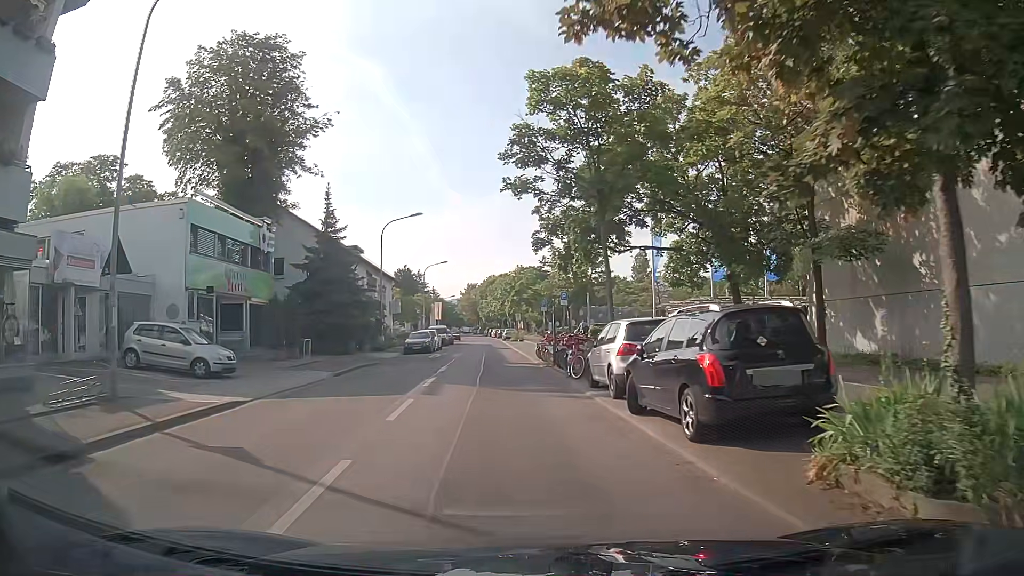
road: residential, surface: asphalt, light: Day
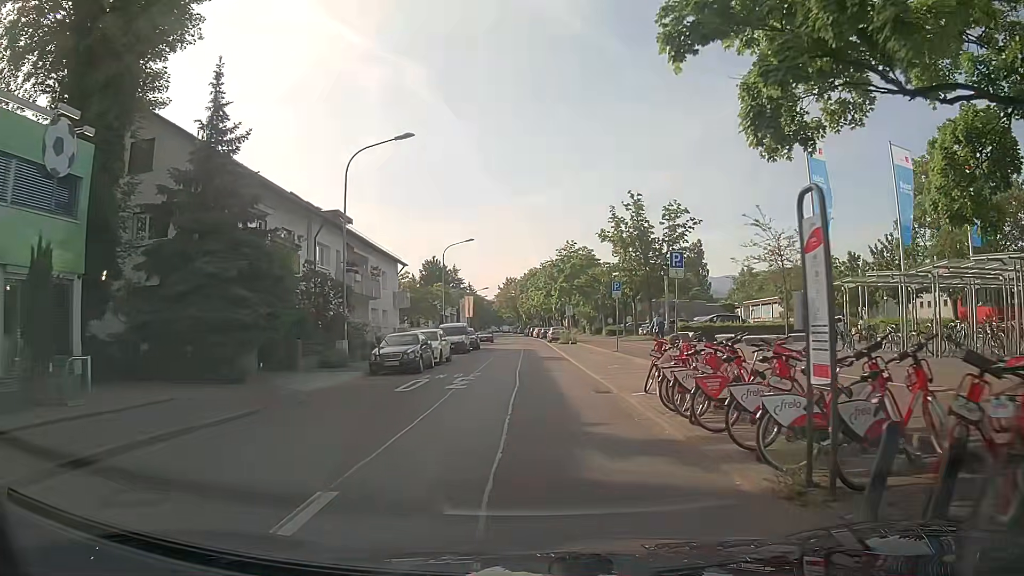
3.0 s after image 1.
(-1.1, +19.5) m; -4°
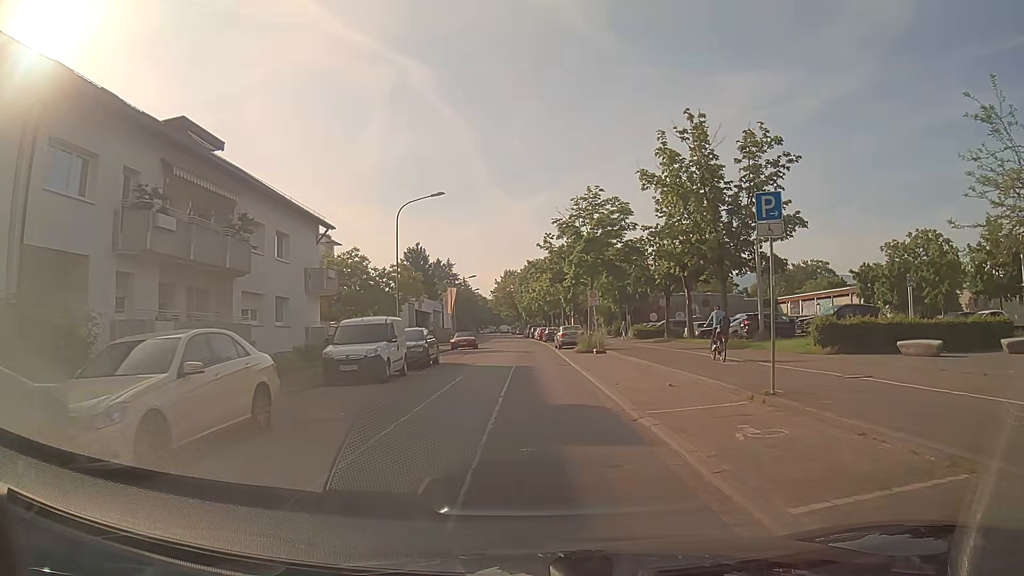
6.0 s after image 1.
(+0.3, +21.2) m; 0°
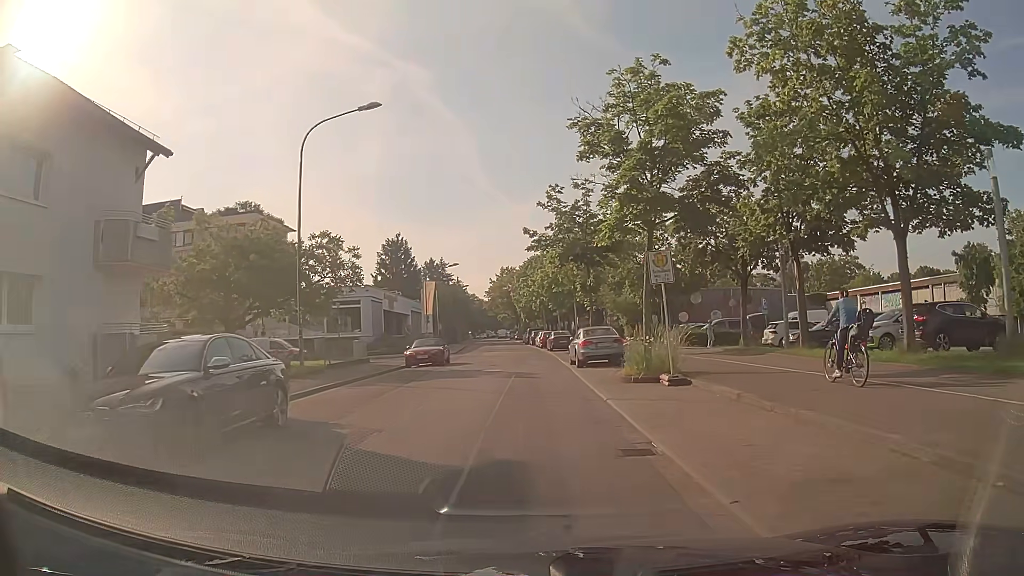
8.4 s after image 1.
(+0.1, +17.2) m; -1°
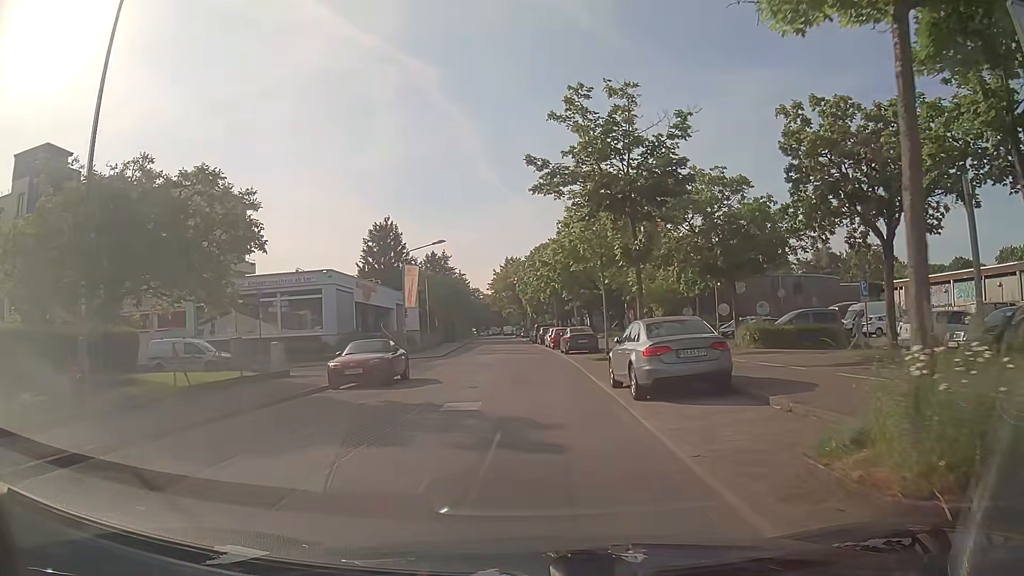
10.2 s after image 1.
(+0.1, +12.5) m; 0°
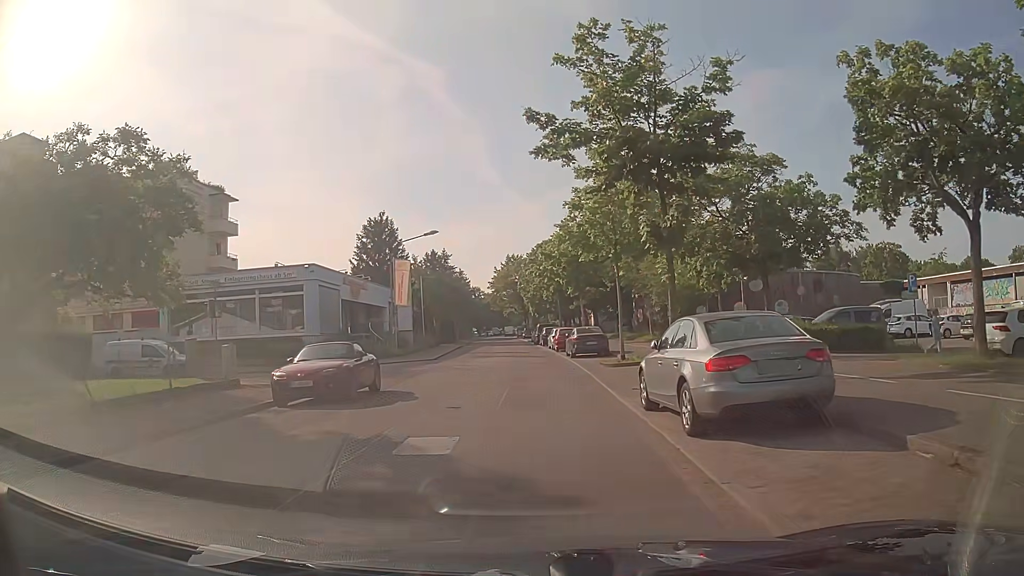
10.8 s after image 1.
(0.0, +4.1) m; +1°
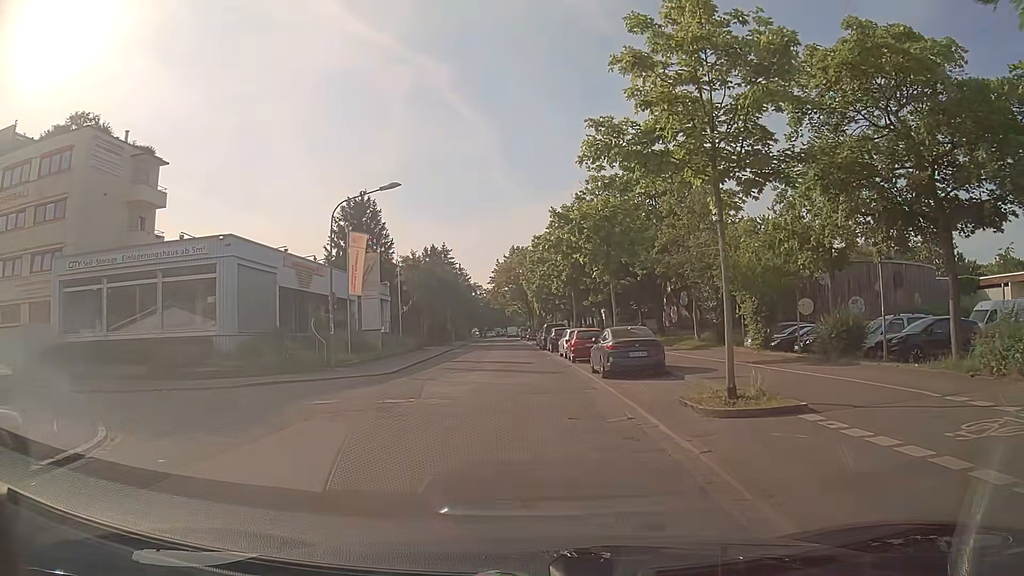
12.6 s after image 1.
(-0.3, +12.6) m; -1°
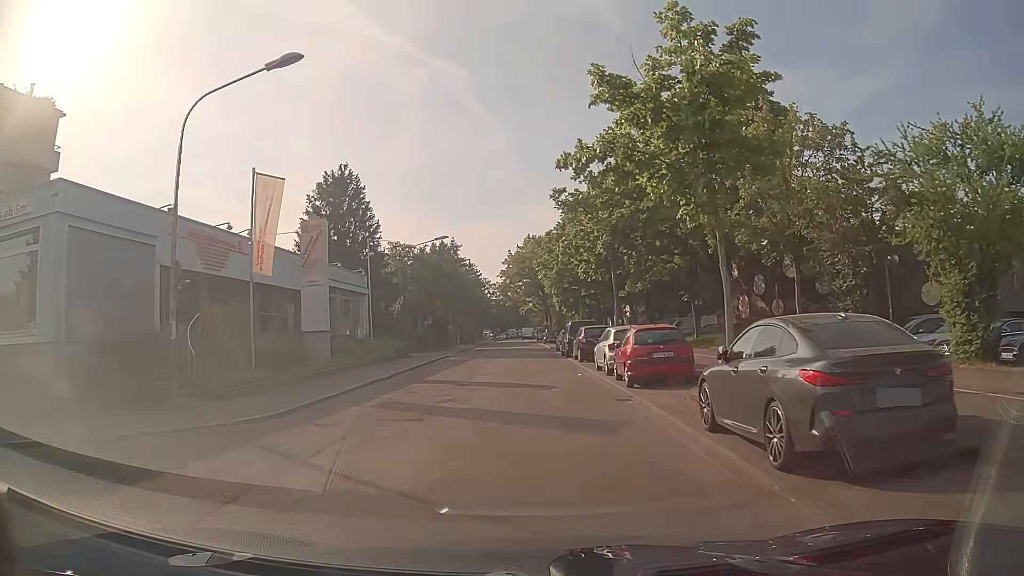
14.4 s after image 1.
(-0.4, +13.0) m; -2°
(0, +10) (0, +20) (-1, +30) (-1, +40) (-1, +50) (-2, +60) (-2, +70) (-2, +80) (-3, +90) (-3, +100) m
